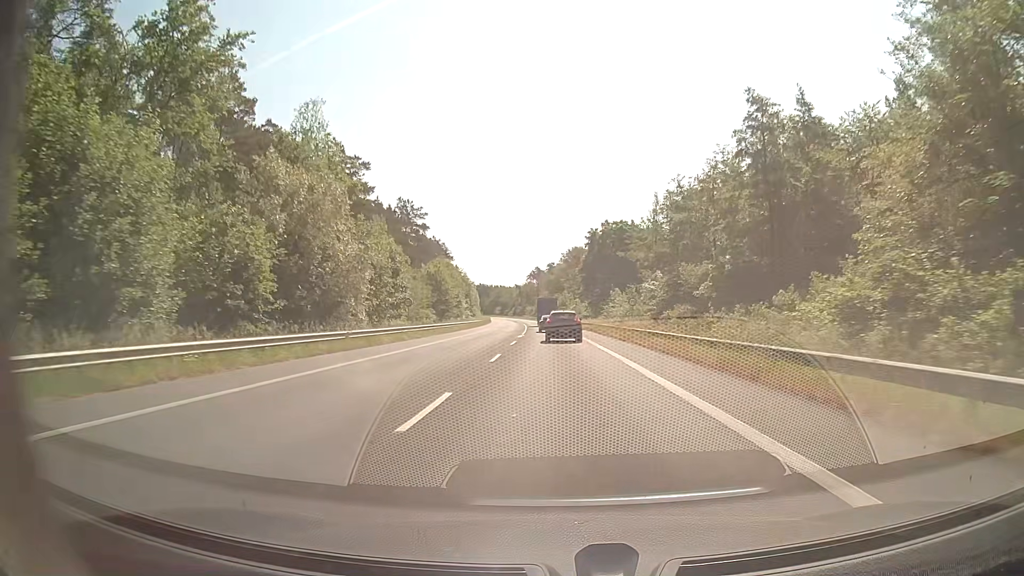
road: secondary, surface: asphalt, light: Day
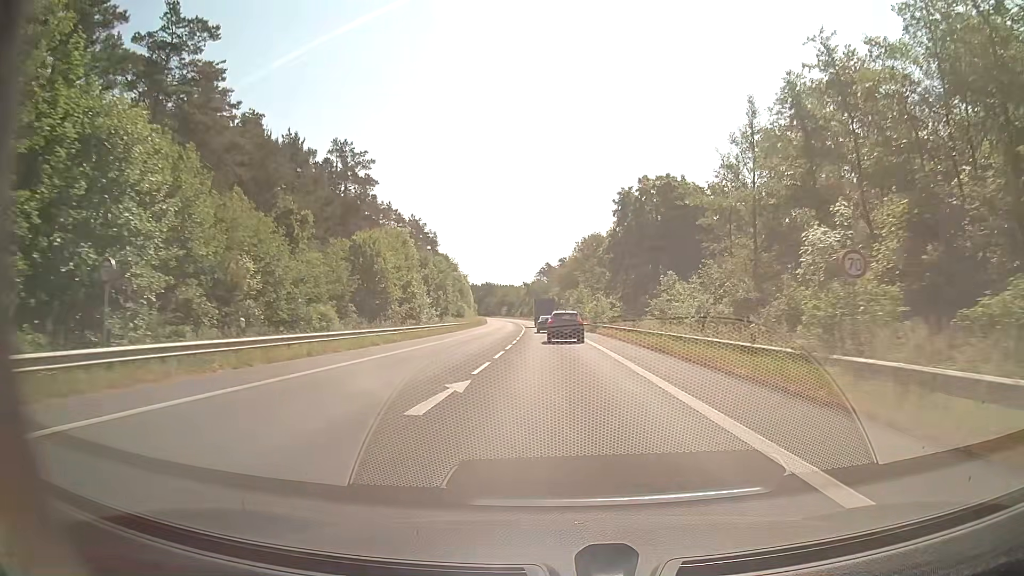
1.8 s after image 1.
(-0.5, +34.2) m; -1°
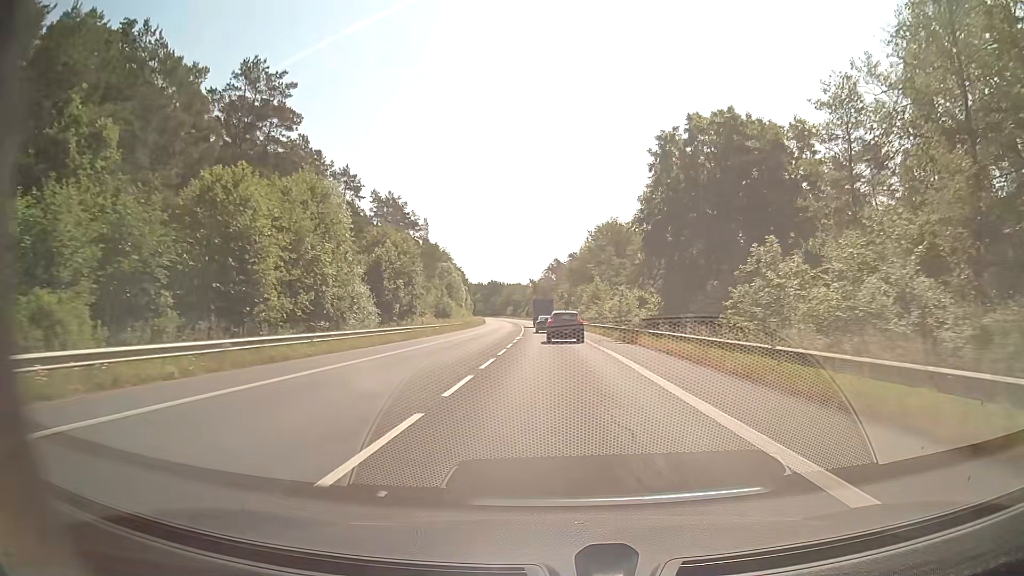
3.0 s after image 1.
(-0.2, +22.5) m; -1°
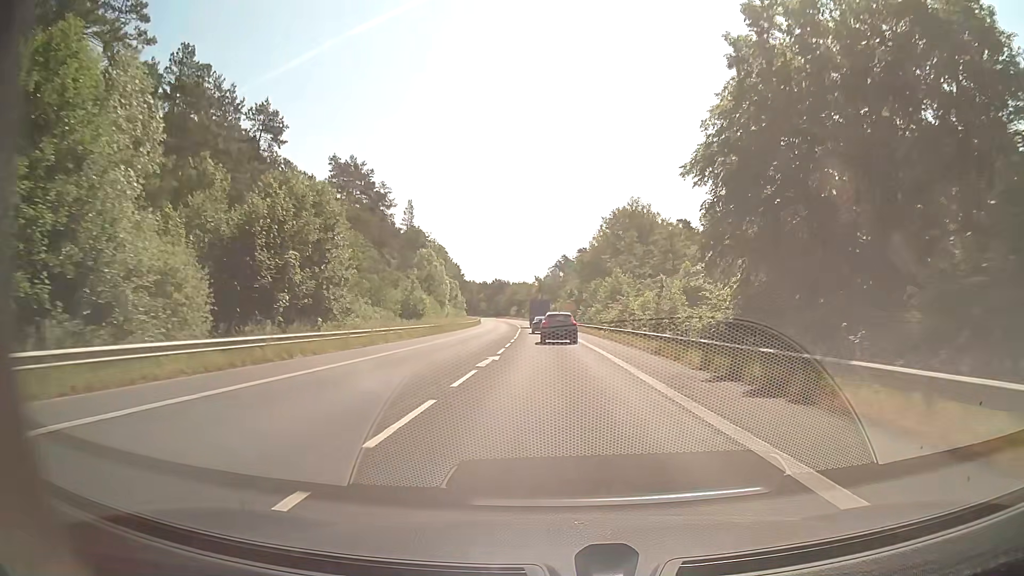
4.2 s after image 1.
(-0.1, +22.3) m; -1°
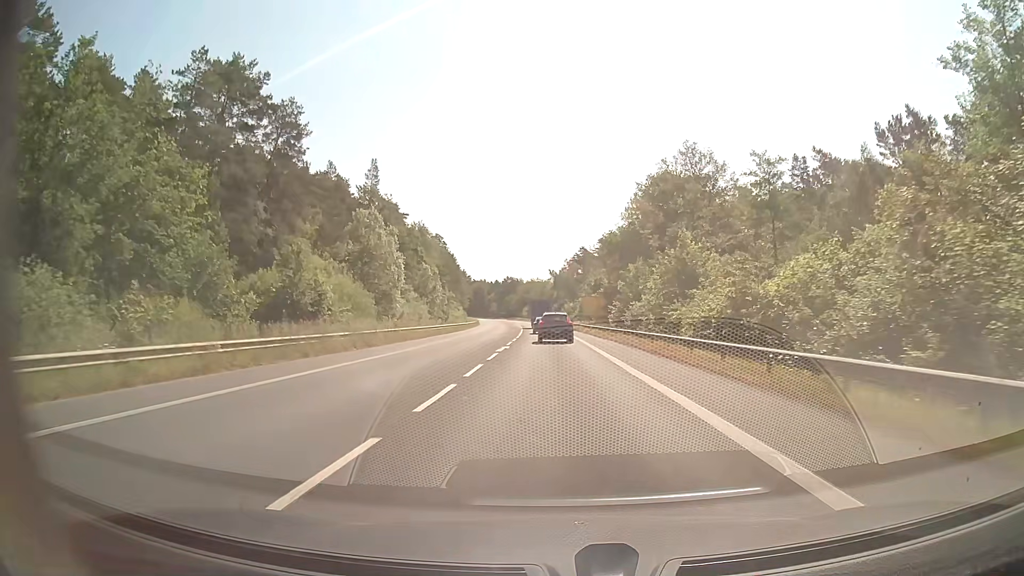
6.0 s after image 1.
(-0.4, +33.5) m; -1°
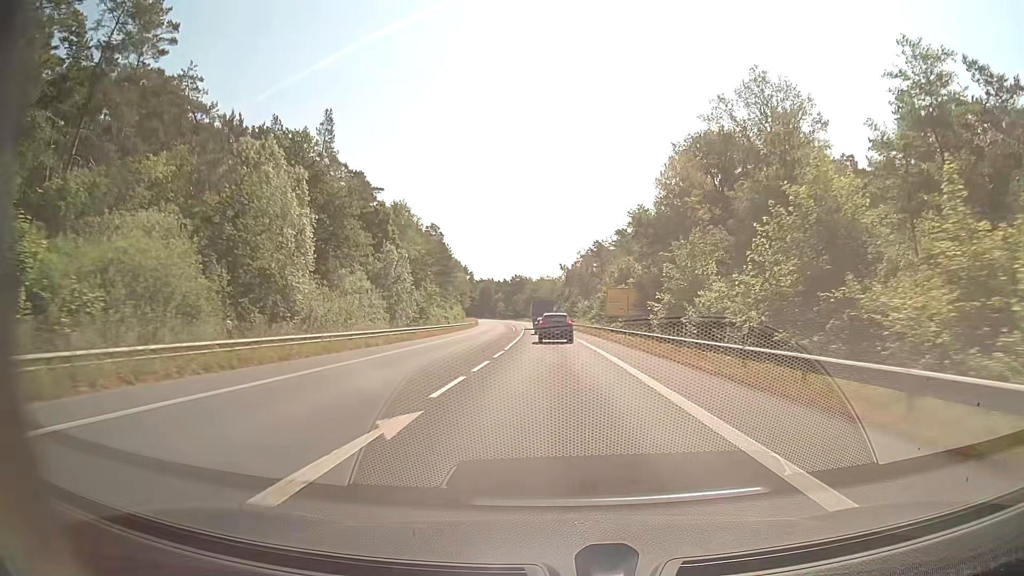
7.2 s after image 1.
(-0.2, +22.5) m; -1°
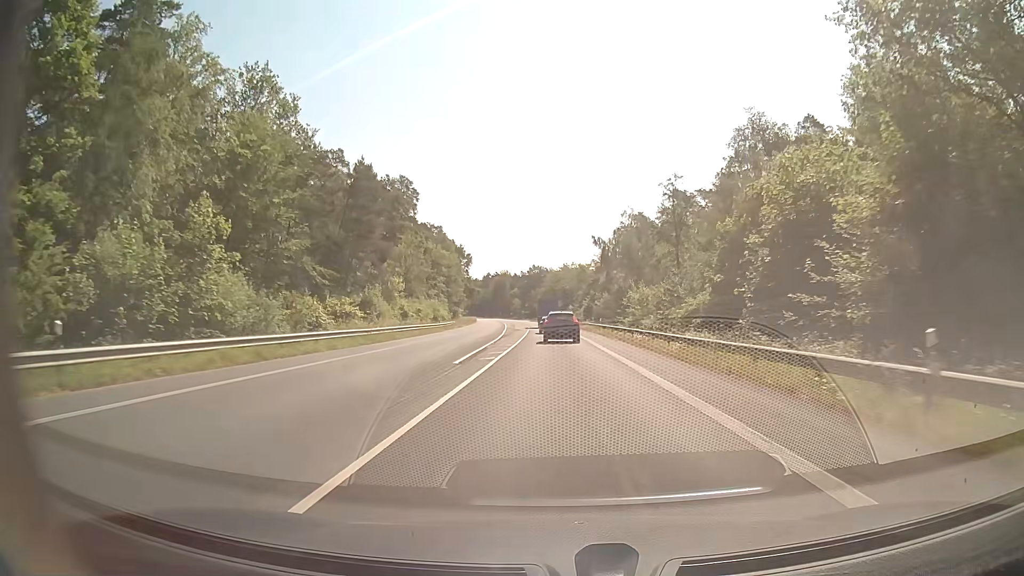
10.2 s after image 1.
(-1.4, +56.2) m; -2°
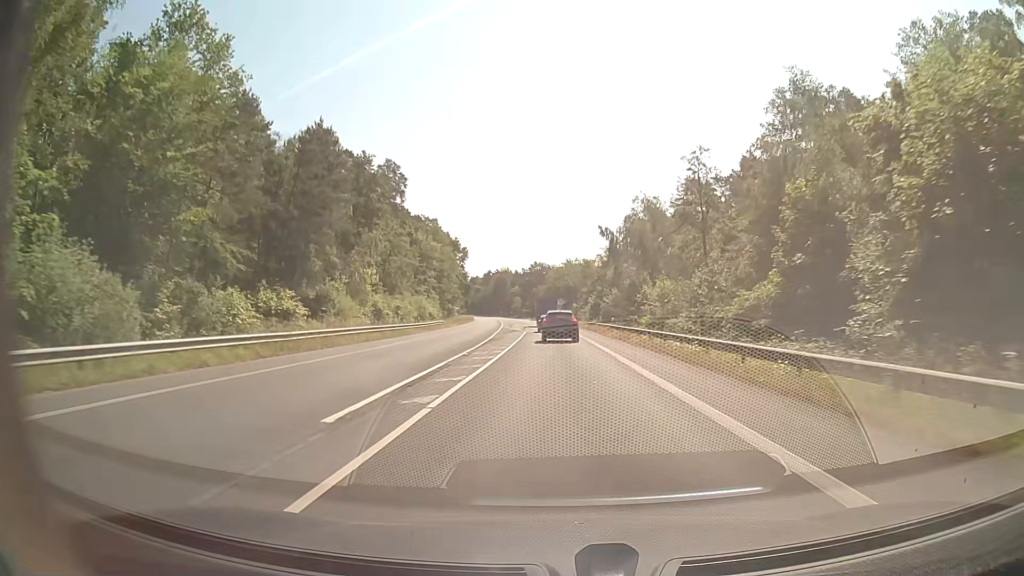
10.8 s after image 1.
(-0.1, +11.1) m; -1°
(0, +10) (0, +20) (0, +30) (0, +40) (-1, +50) (-1, +60) (-1, +70) (-2, +80) (-2, +90) (-3, +100) m
